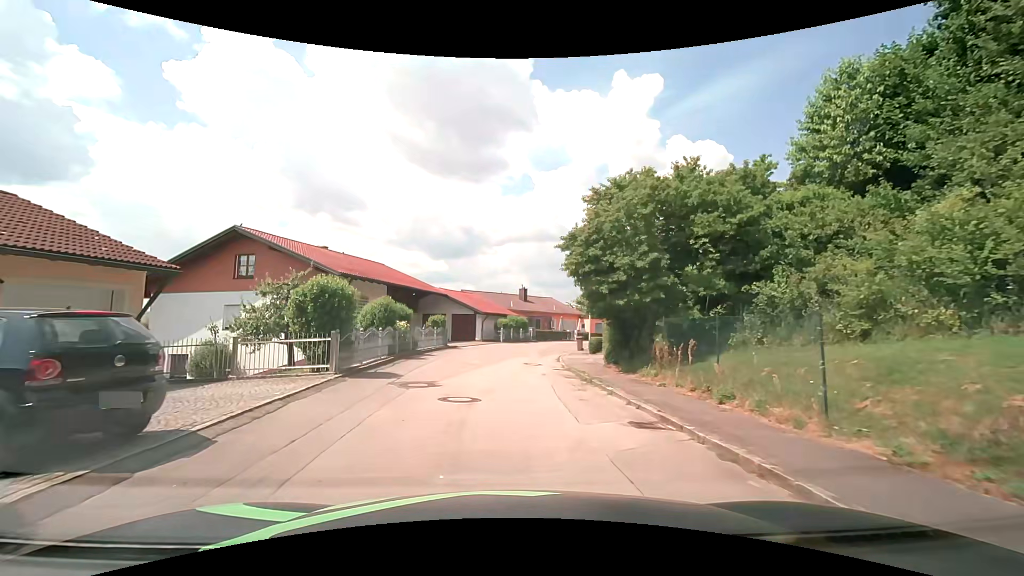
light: Day
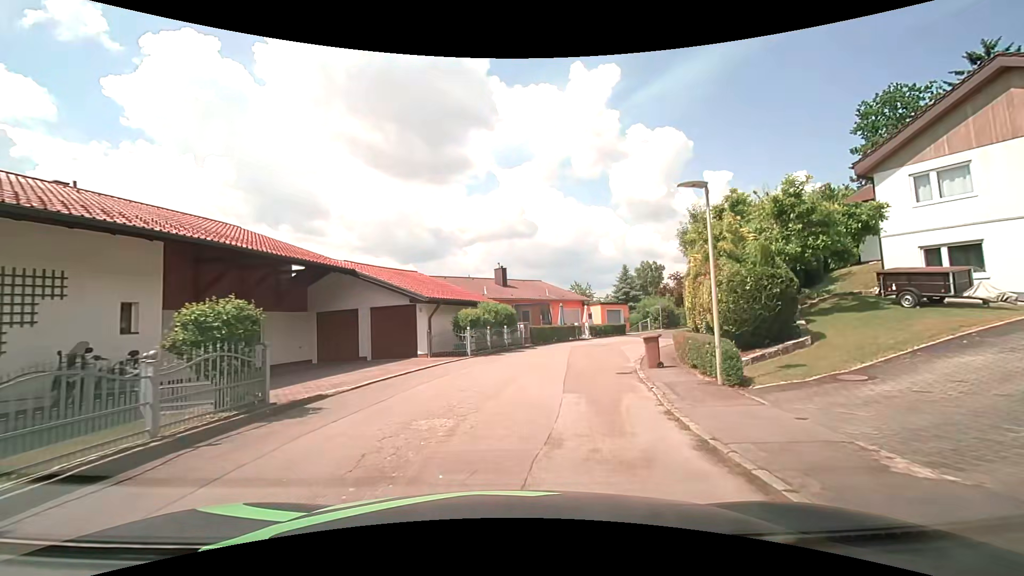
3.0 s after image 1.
(-0.2, +19.5) m; +2°
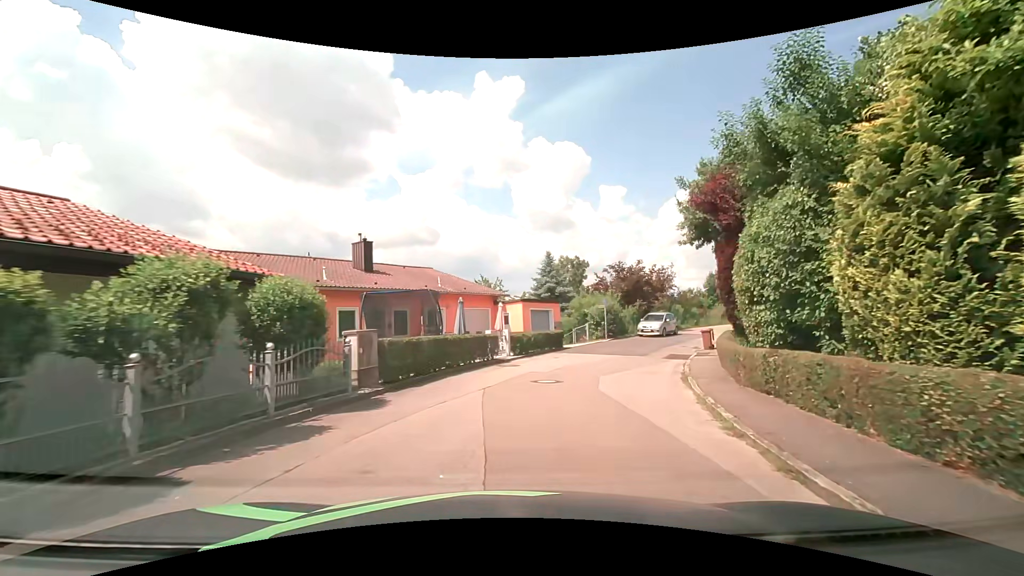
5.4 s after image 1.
(+1.5, +15.9) m; +12°
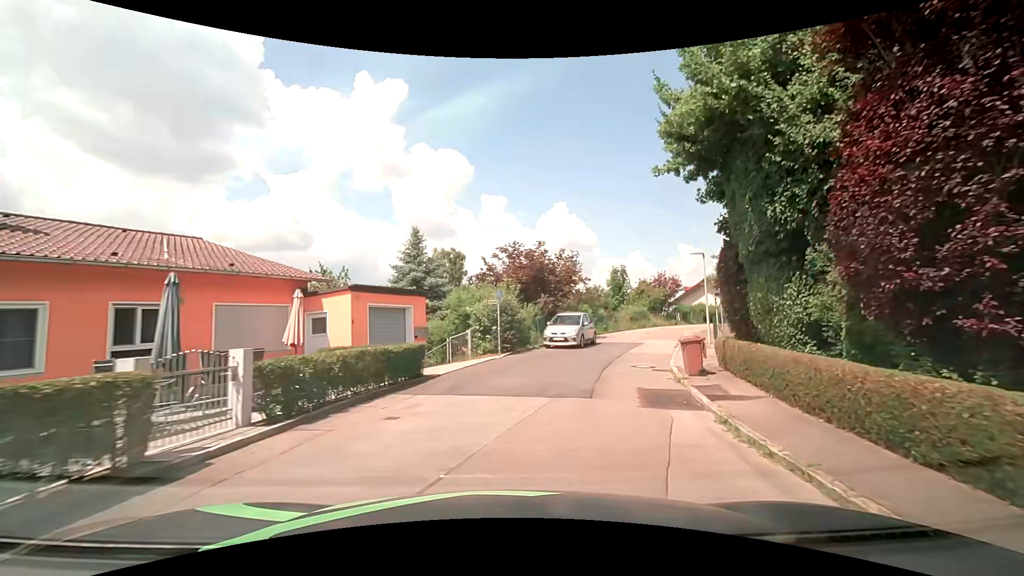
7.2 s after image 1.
(+1.3, +12.2) m; +13°
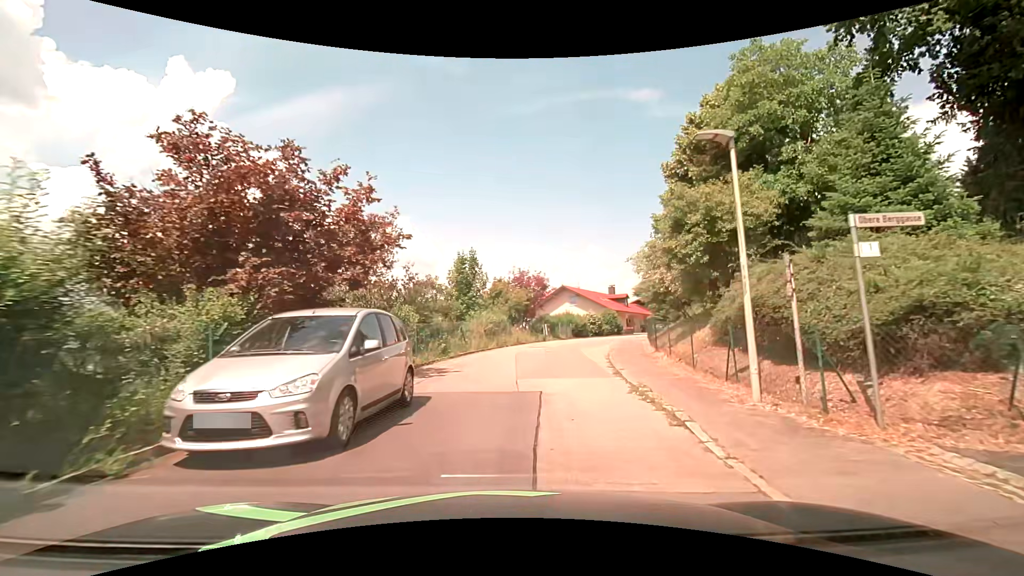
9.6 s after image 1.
(+2.8, +16.8) m; +18°
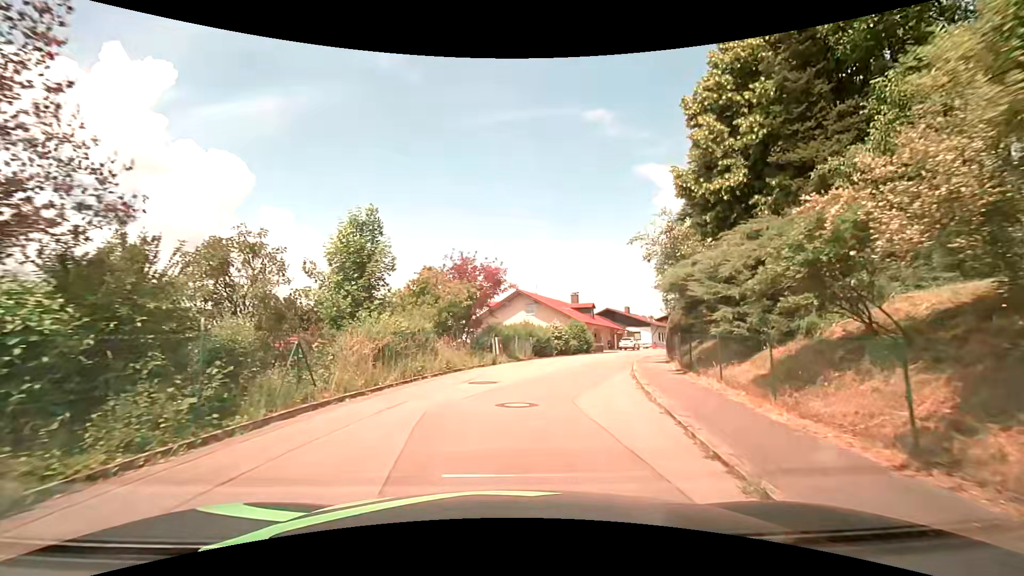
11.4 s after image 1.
(+0.7, +12.7) m; +5°
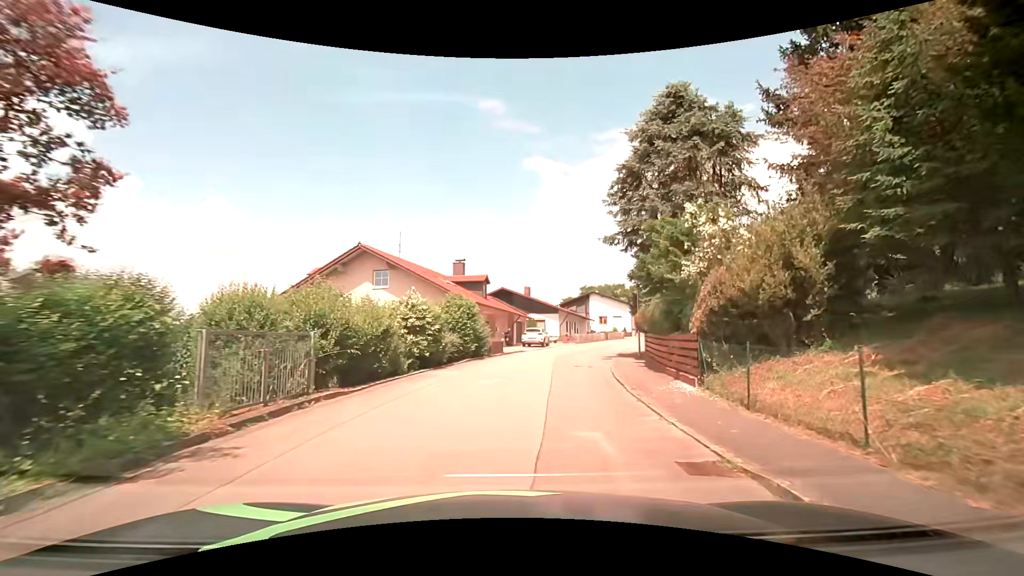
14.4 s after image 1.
(+2.9, +20.6) m; +14°
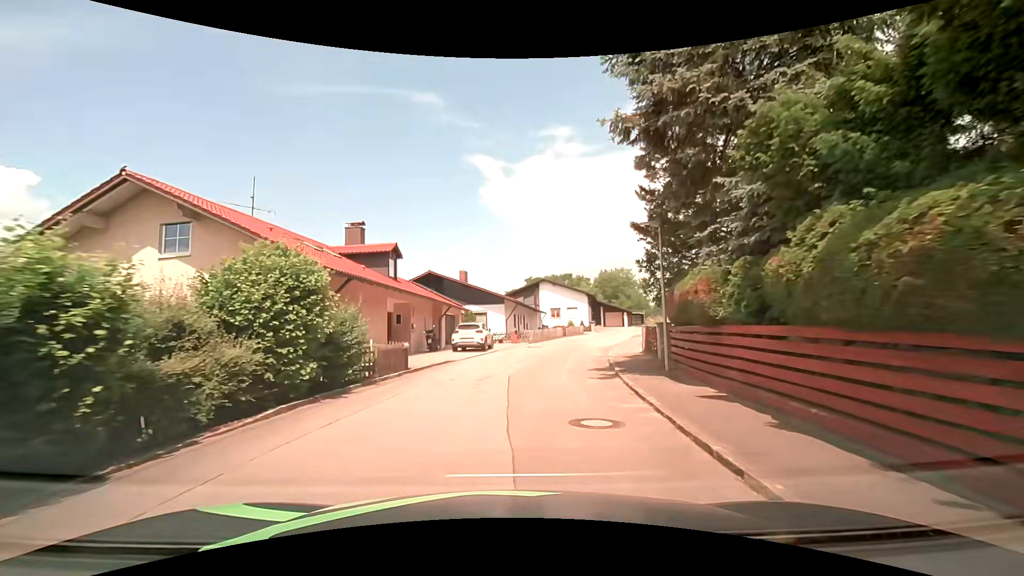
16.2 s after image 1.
(+1.0, +13.1) m; +7°
(0, +10) (+2, +20) (+4, +30) (+7, +39) (+10, +49) (+14, +58) (+19, +67) (+24, +75) (+31, +83) (+38, +89) m
